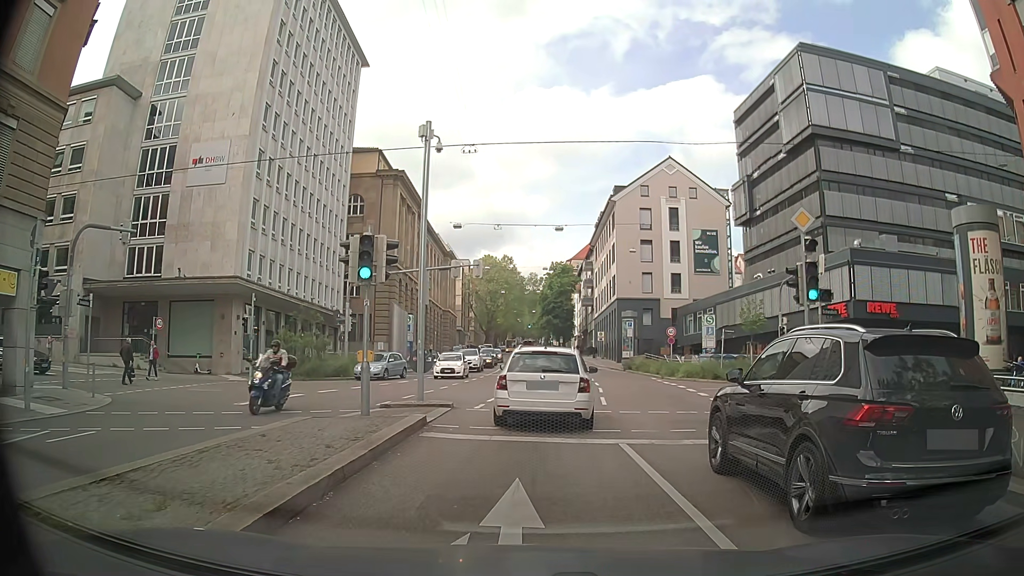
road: secondary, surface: asphalt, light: Day
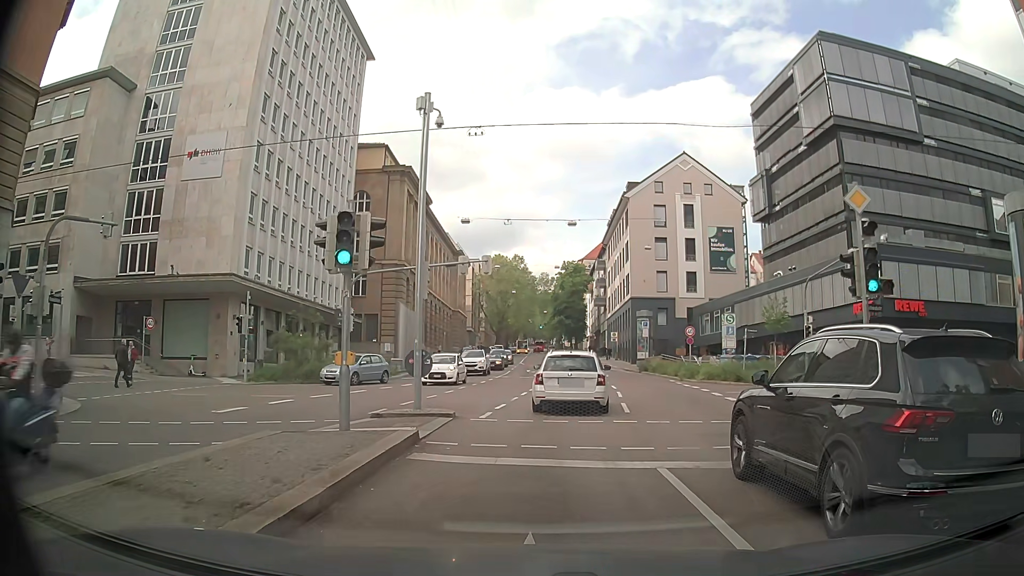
(-0.1, +2.3) m; -1°
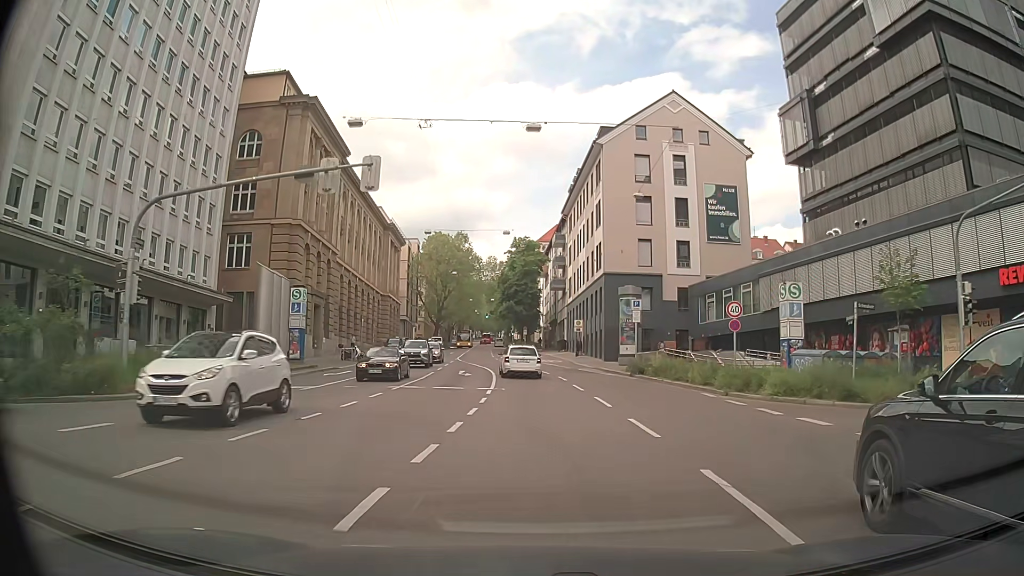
(+0.4, +18.7) m; +4°
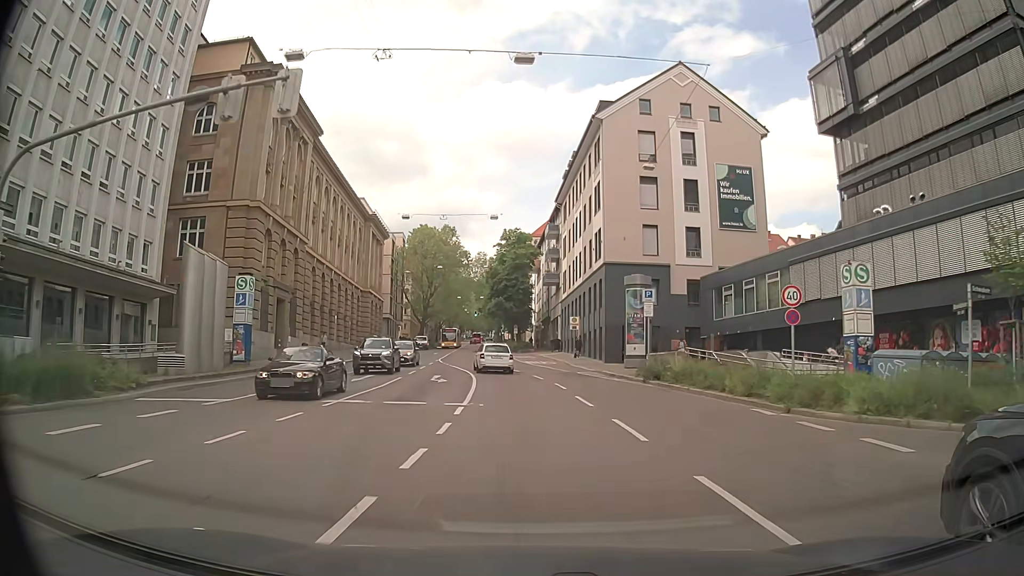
(0.0, +6.6) m; 0°
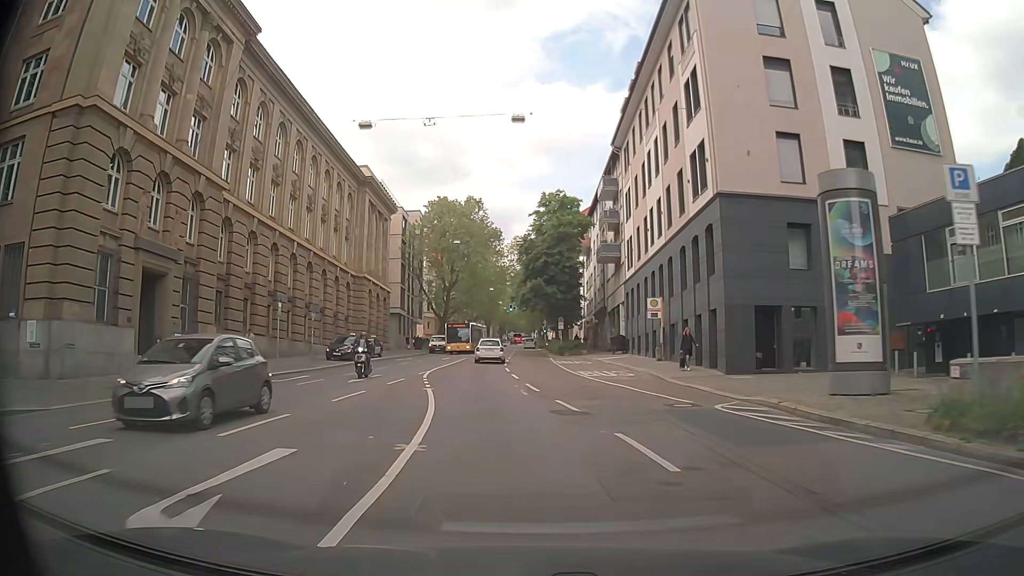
(-0.2, +21.8) m; -3°
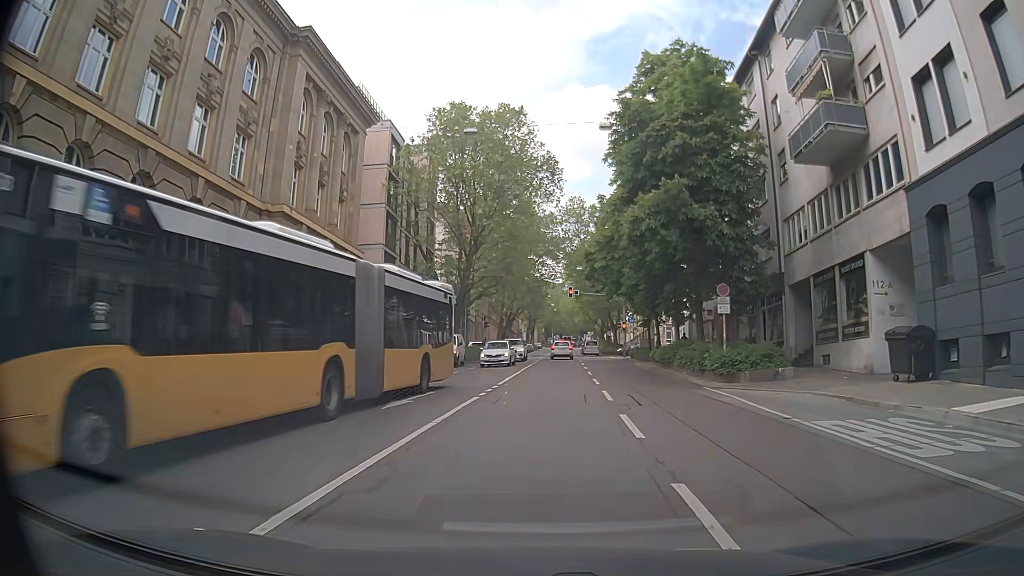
(-2.2, +34.0) m; -3°
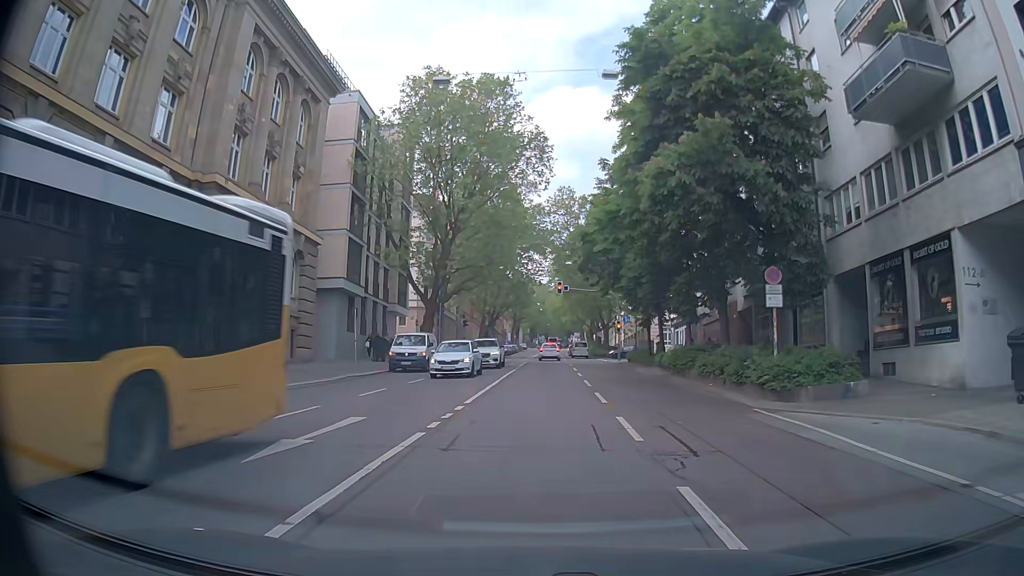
(0.0, +6.0) m; +1°
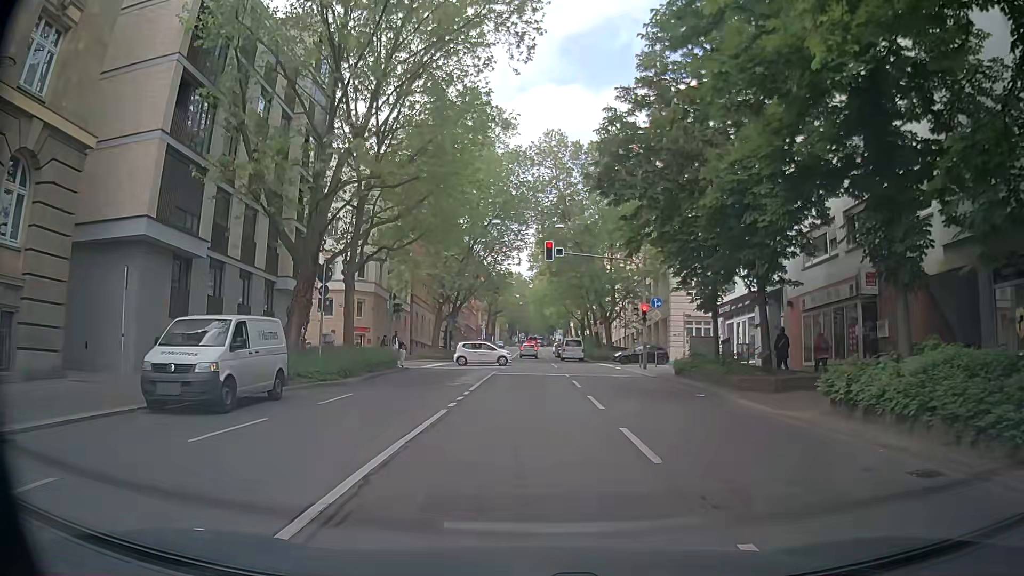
(+0.2, +20.1) m; 0°
